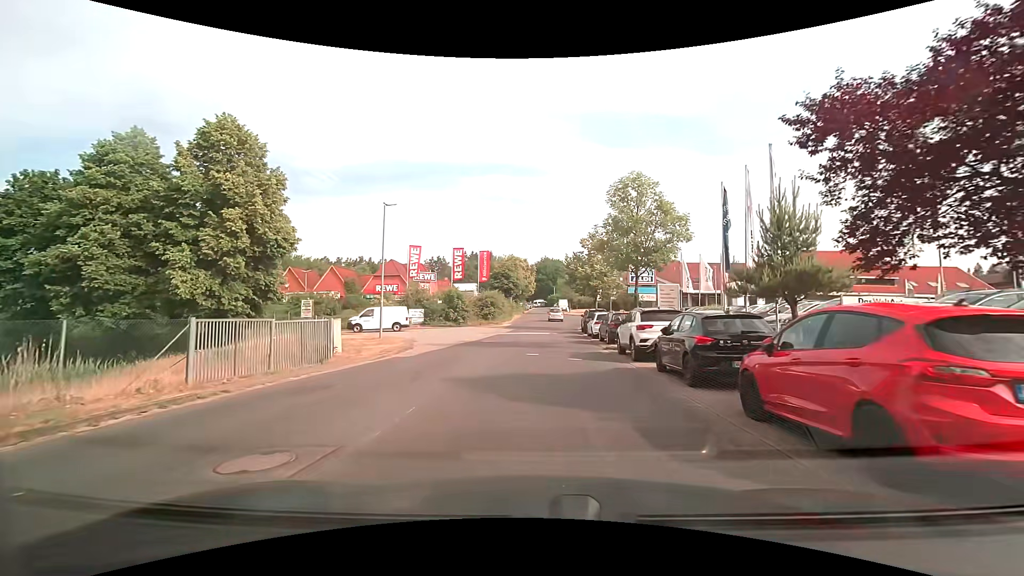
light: Day
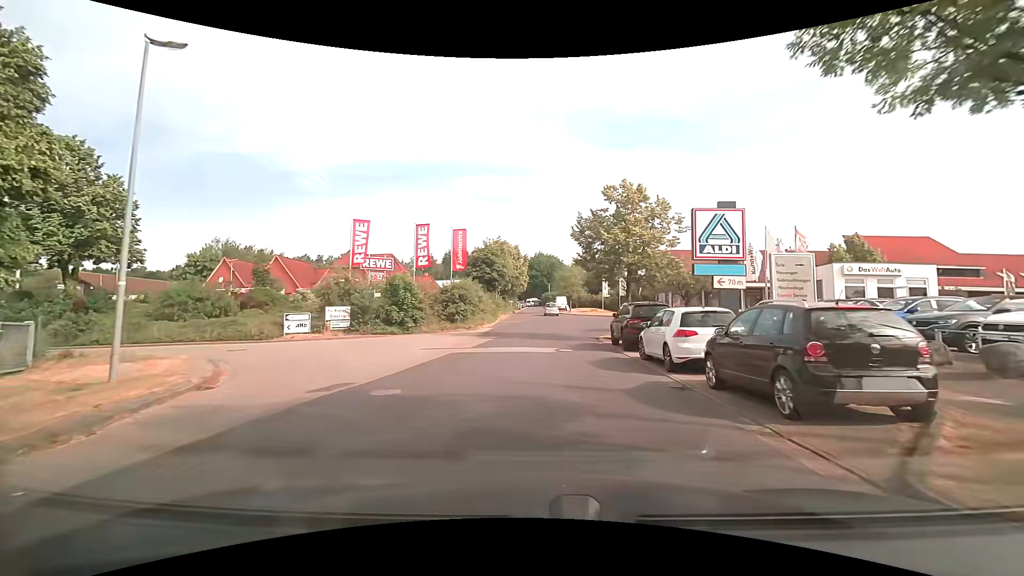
(+0.1, +16.8) m; +1°
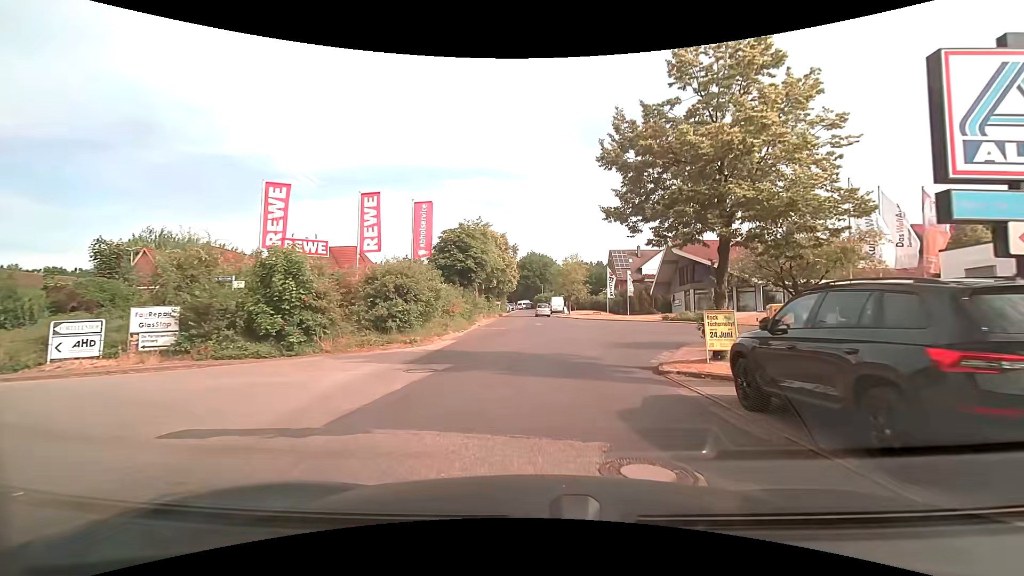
(0.0, +13.1) m; +1°
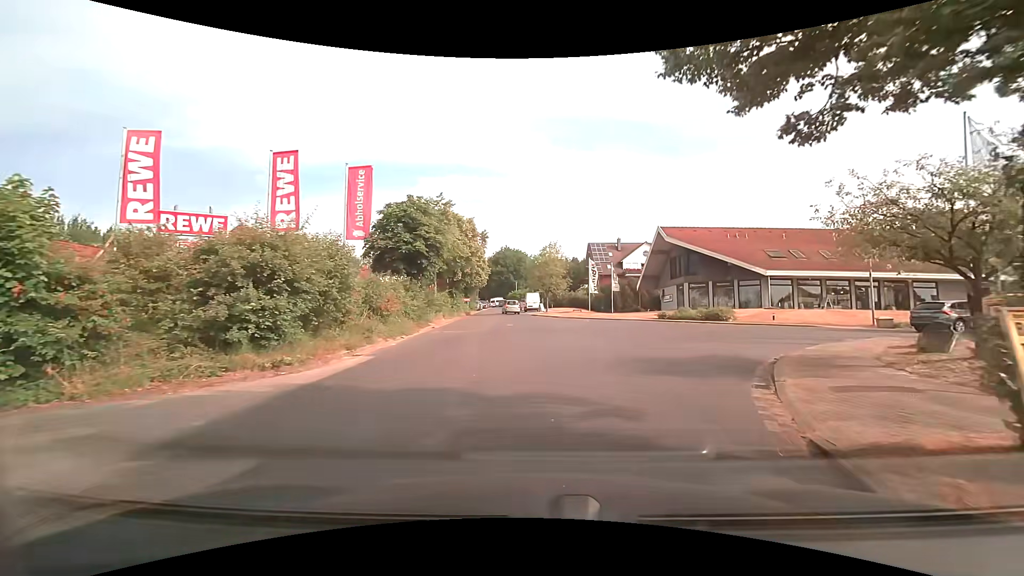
(+0.2, +7.9) m; +3°
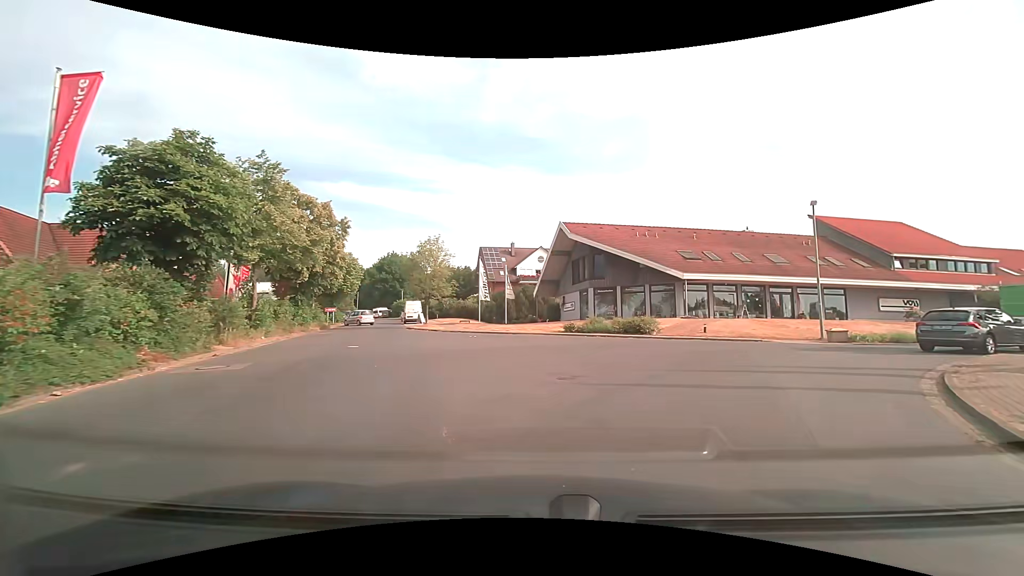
(+0.8, +9.8) m; +11°
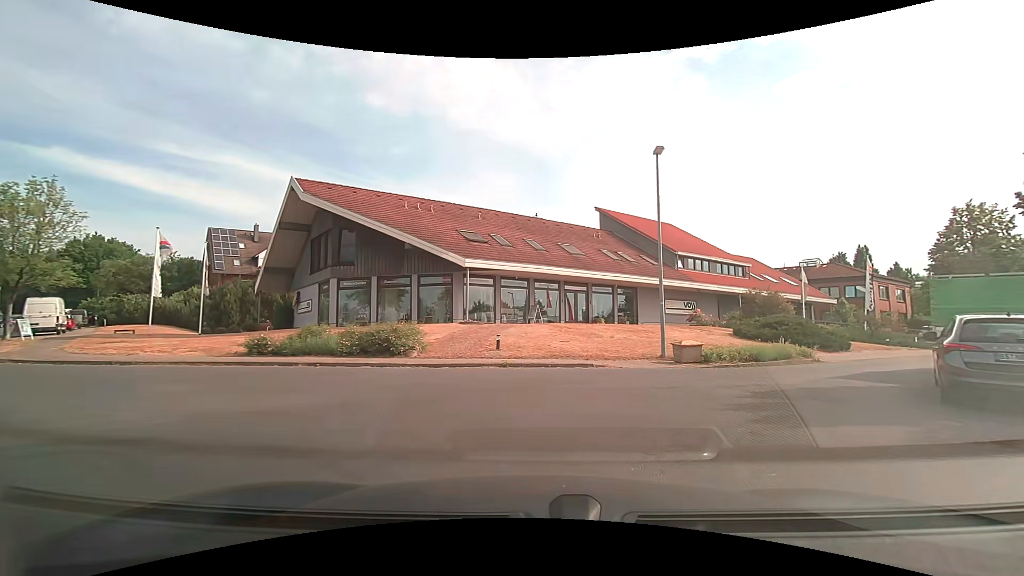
(+2.8, +12.7) m; +26°
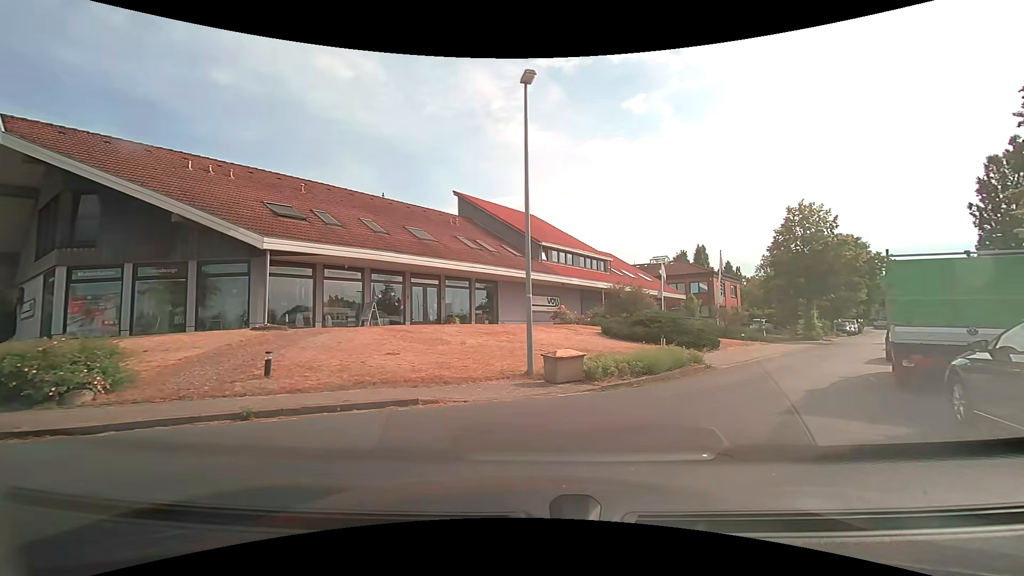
(+0.7, +5.7) m; +15°
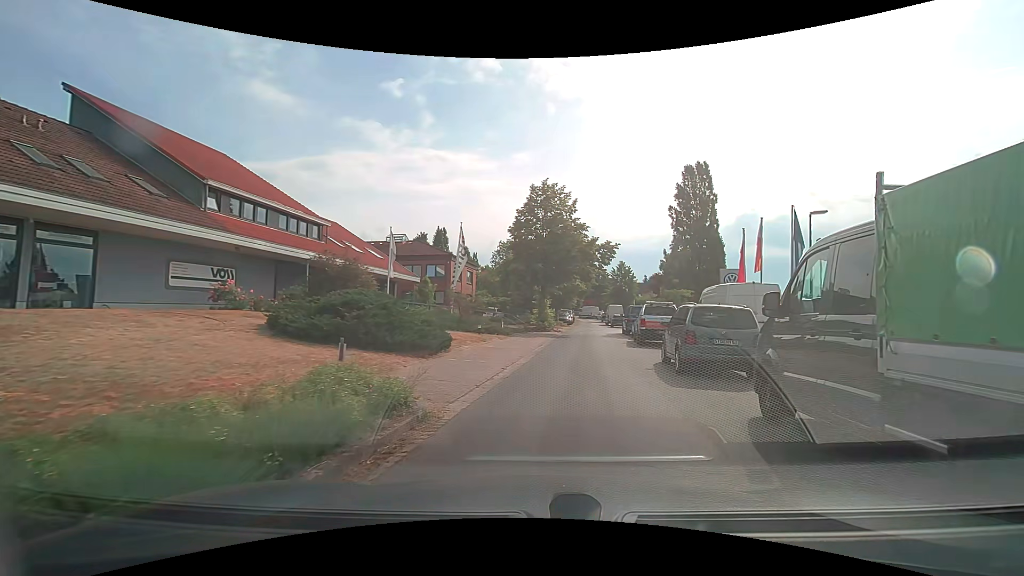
(+2.5, +9.5) m; +28°
(+1, +10) (+2, +20) (+3, +30) (+5, +40) (+6, +50) (+8, +59) (+9, +69) (+10, +79) (+11, +89) (+13, +99) m
